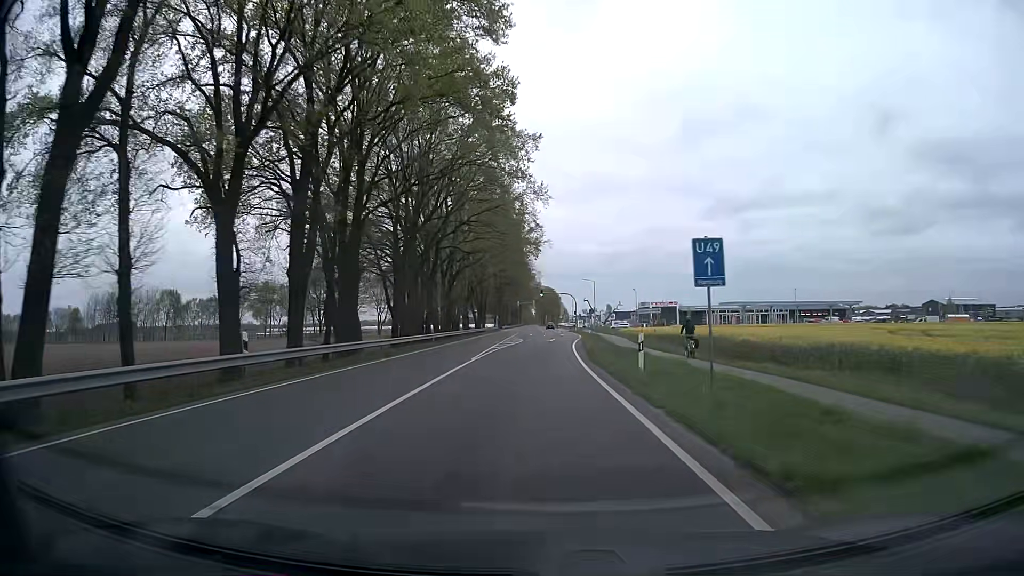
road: primary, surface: asphalt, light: Day
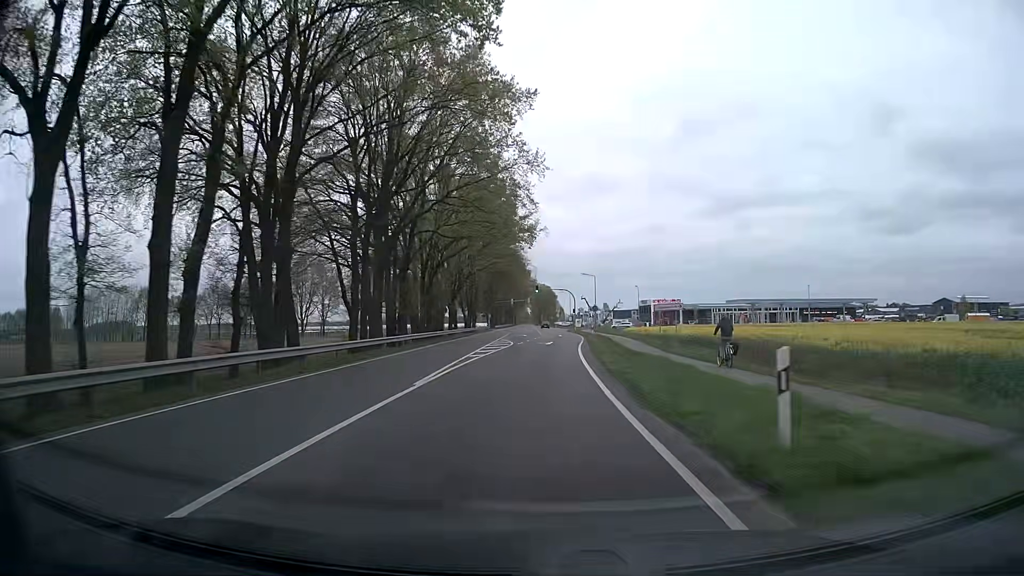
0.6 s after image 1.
(0.0, +10.4) m; 0°
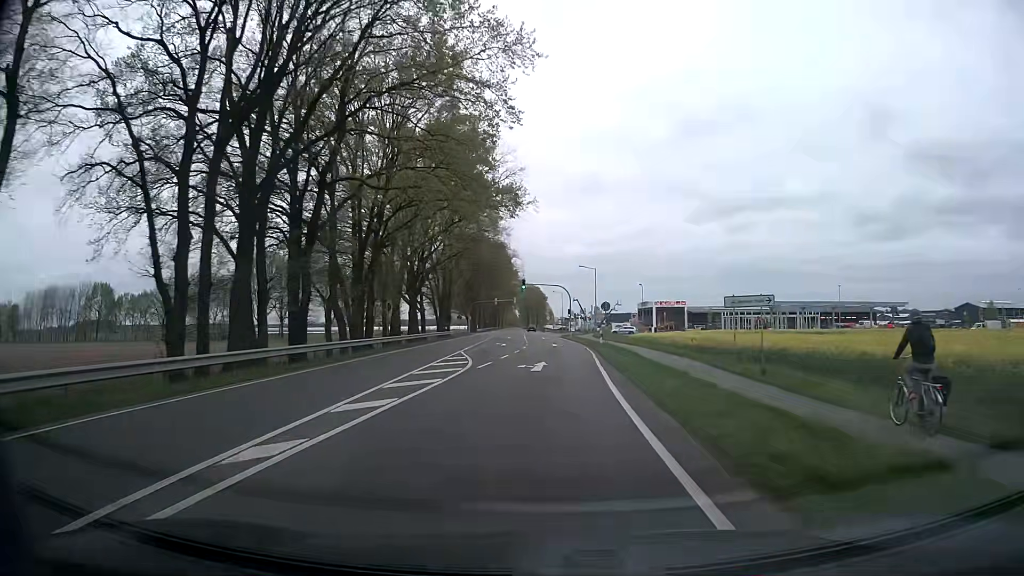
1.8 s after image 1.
(+0.2, +19.9) m; +1°
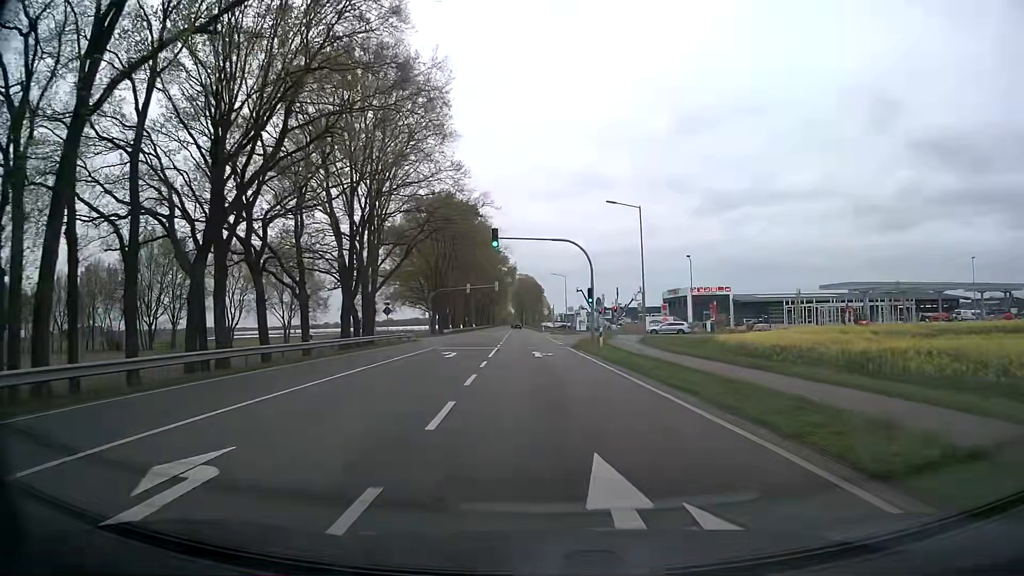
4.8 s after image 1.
(+0.2, +42.6) m; 0°
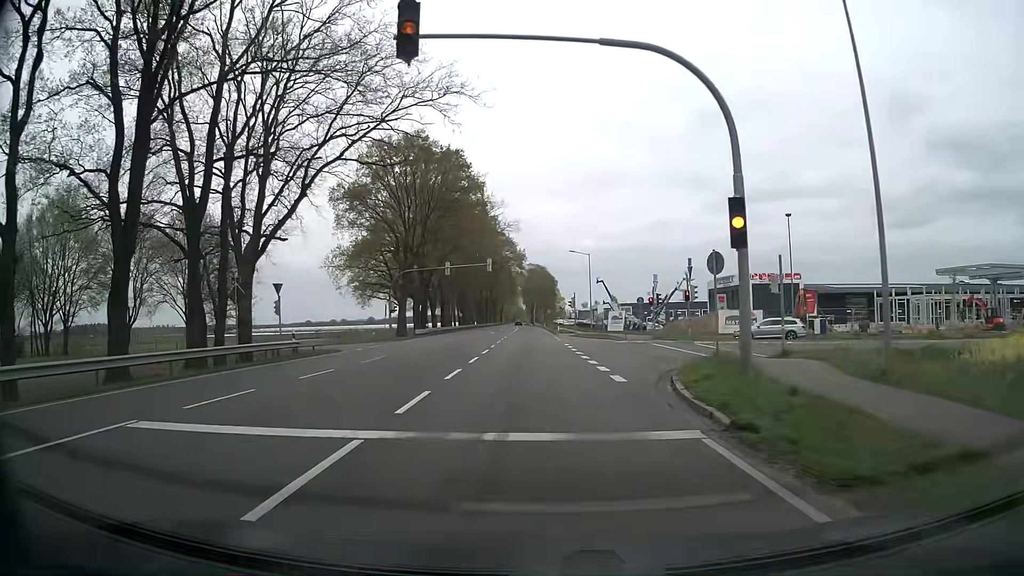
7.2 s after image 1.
(-0.3, +28.9) m; -1°
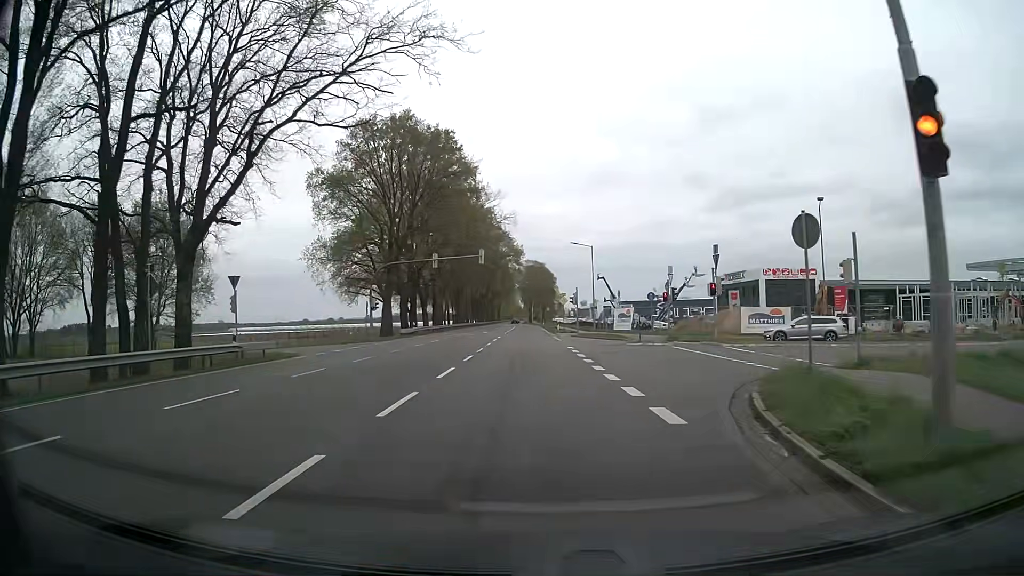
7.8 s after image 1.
(0.0, +6.2) m; 0°
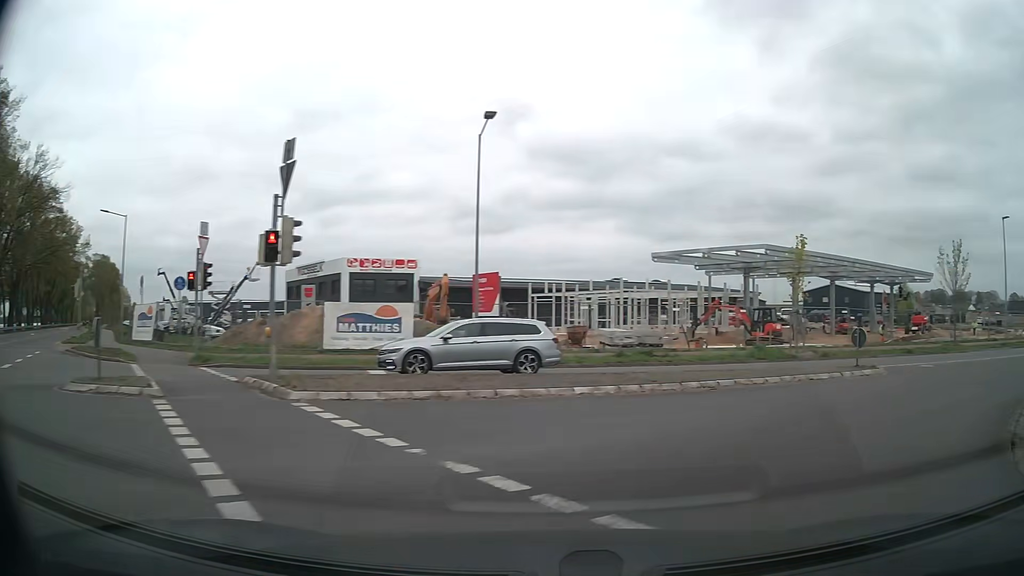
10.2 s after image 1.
(+4.2, +19.2) m; +36°
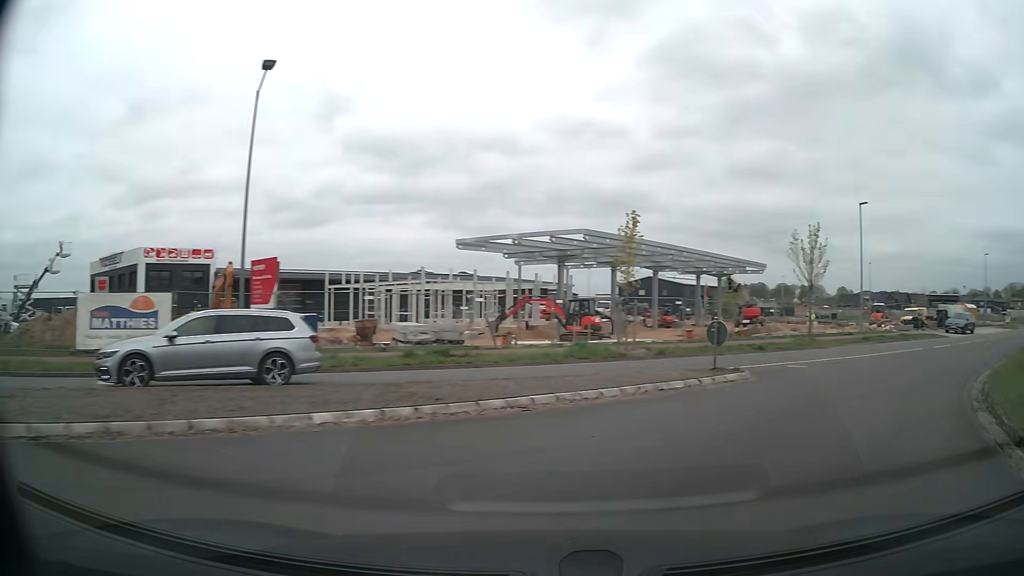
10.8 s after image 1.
(+0.6, +4.5) m; +16°
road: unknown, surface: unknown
(+3, +9) (+9, +17) (+16, +25) (+23, +31) (+31, +37) (+39, +43) (+47, +49) (+55, +56) (+63, +62) (+67, +71) m
